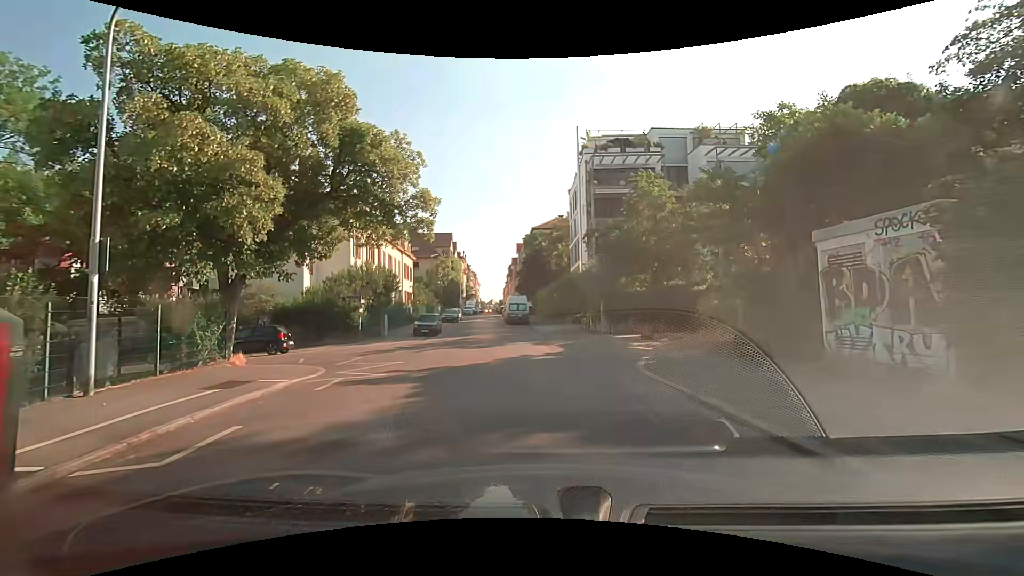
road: residential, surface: asphalt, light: Day
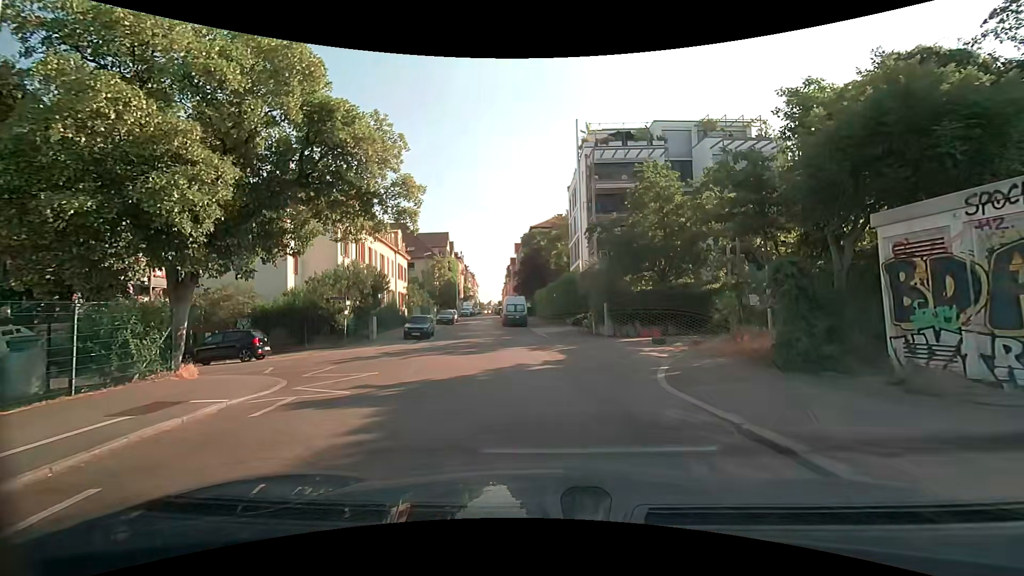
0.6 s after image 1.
(0.0, +2.1) m; +1°
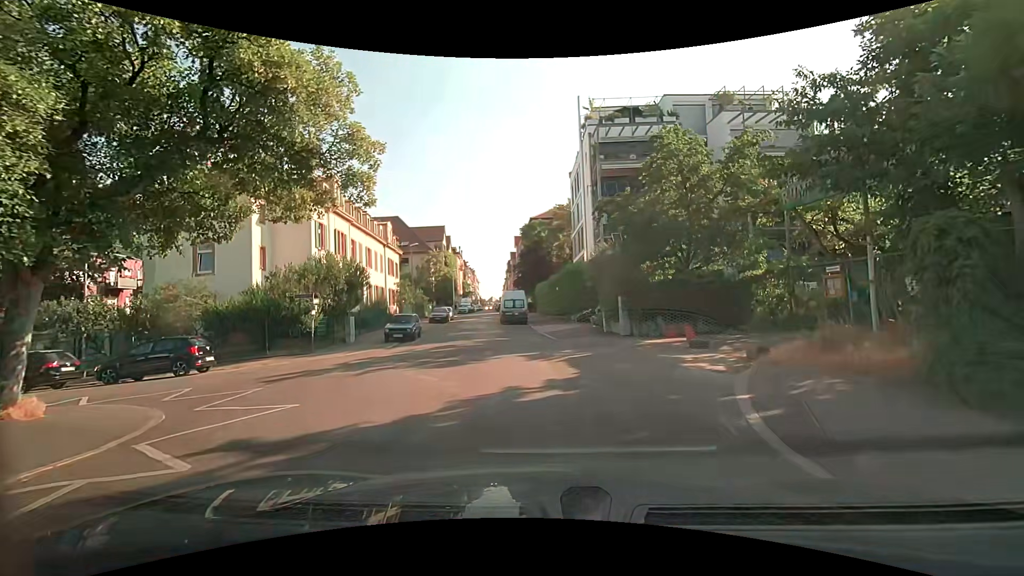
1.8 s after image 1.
(0.0, +4.1) m; -1°
